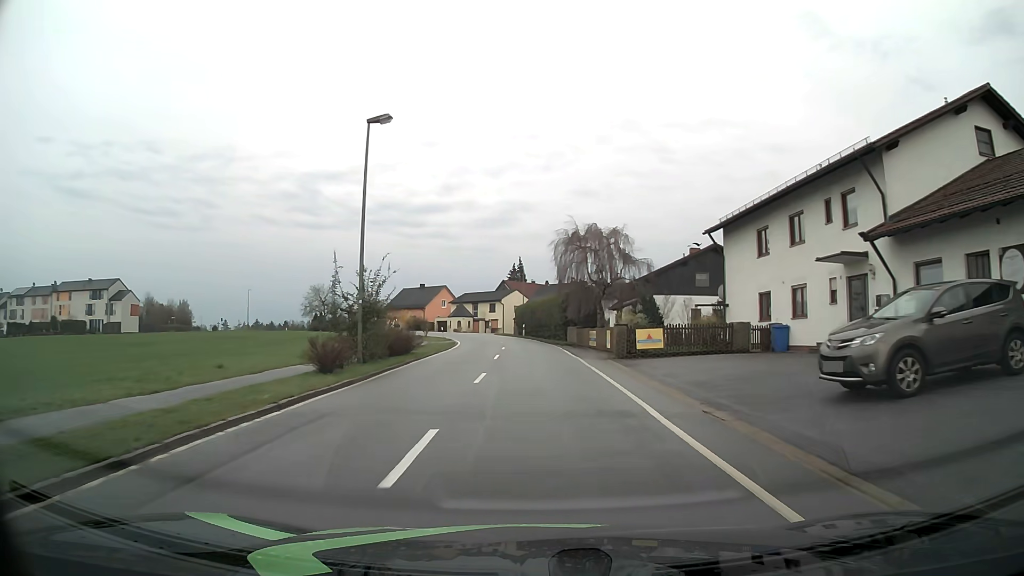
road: tertiary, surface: asphalt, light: Day
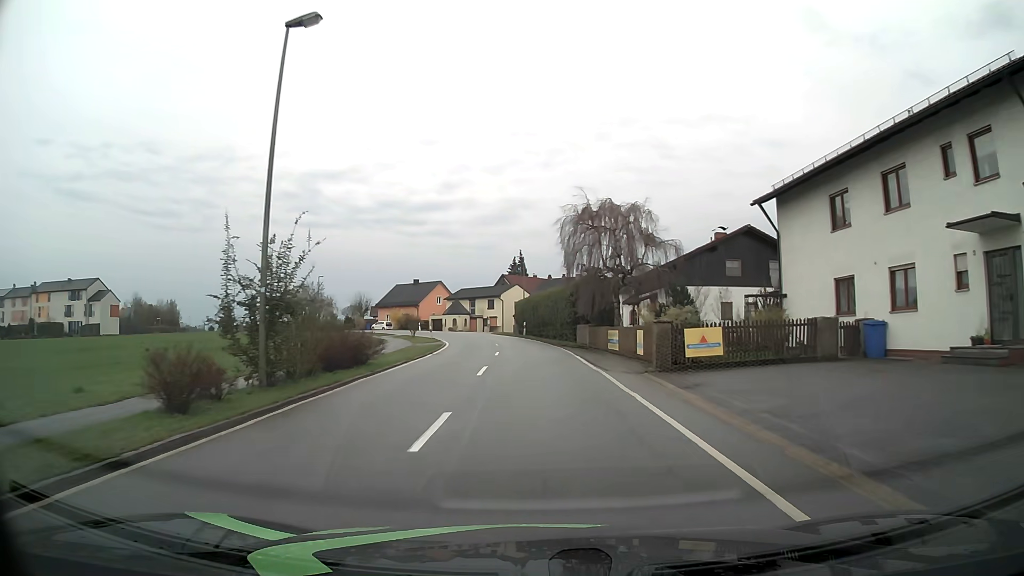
(0.0, +7.7) m; 0°
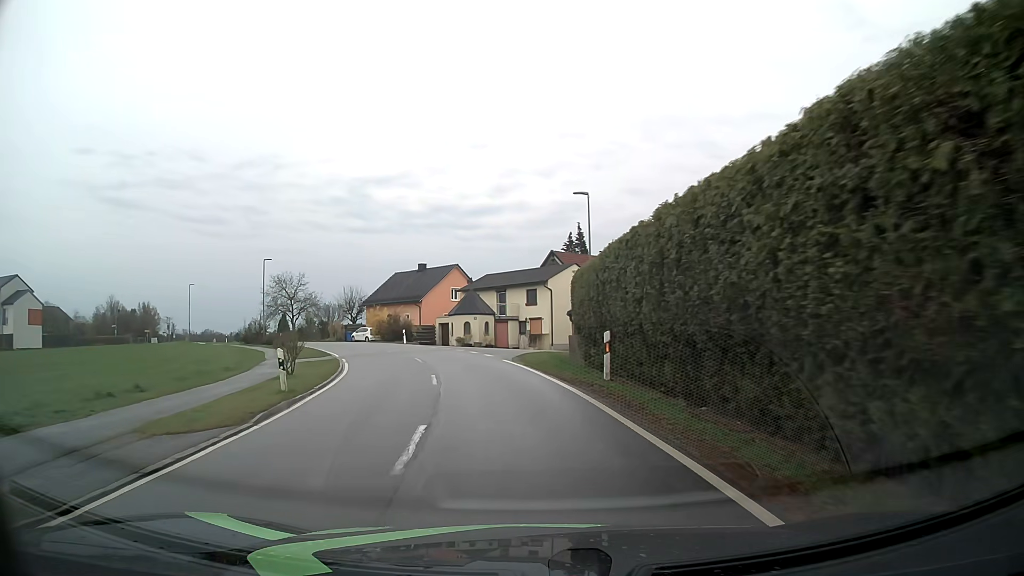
(-0.8, +36.7) m; -4°
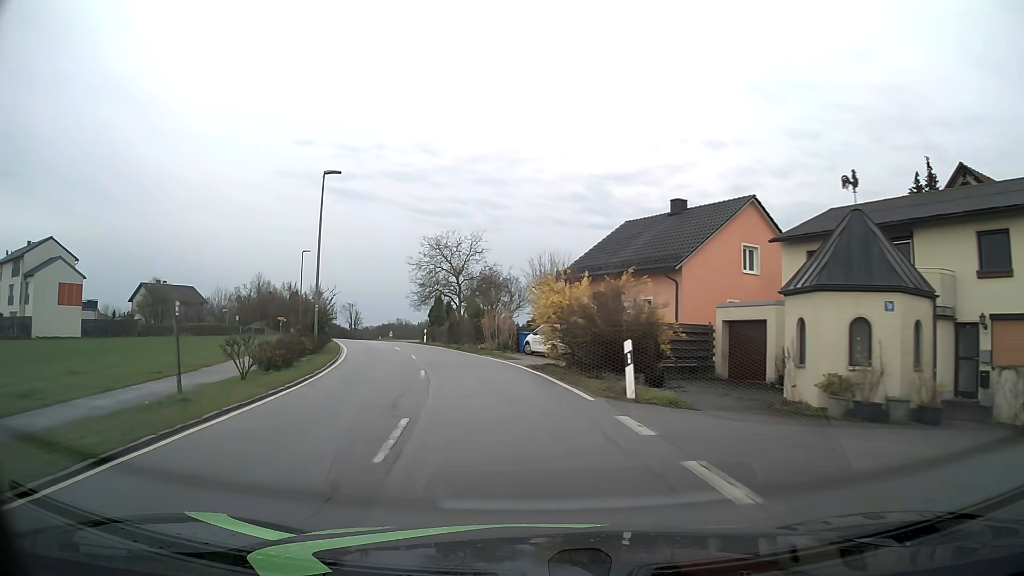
(-6.4, +35.8) m; -21°
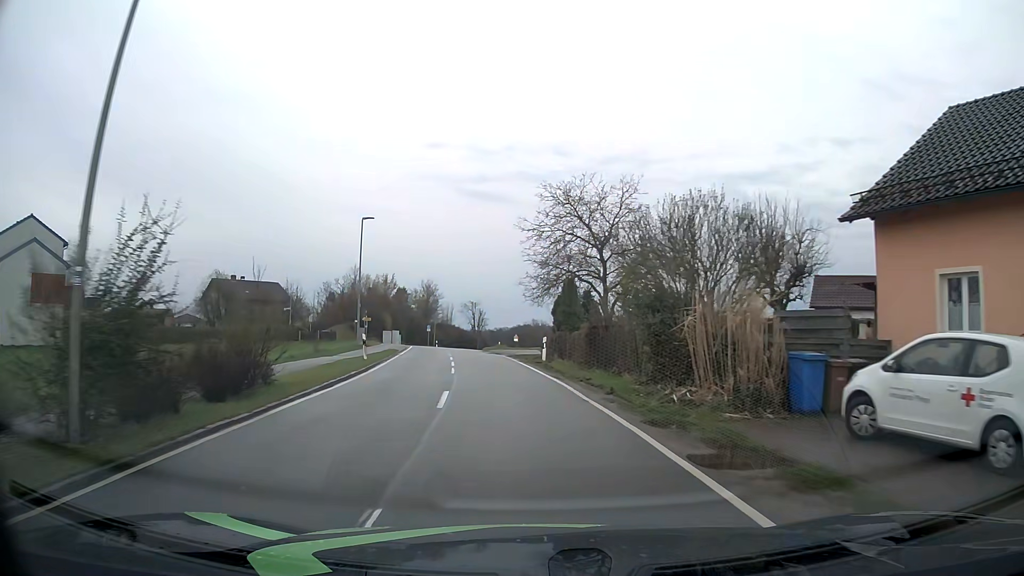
(-2.4, +22.4) m; -12°
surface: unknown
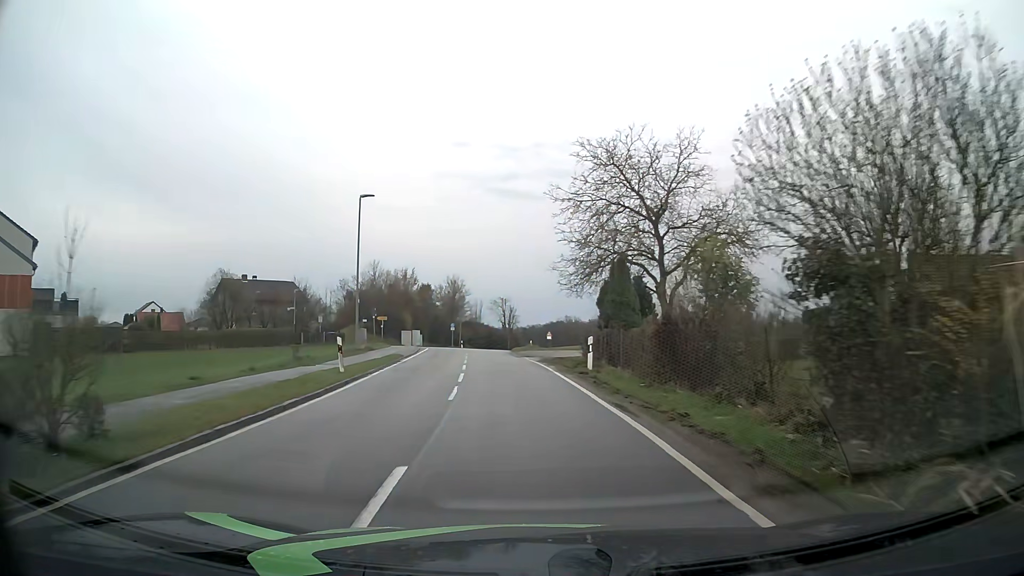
(-0.2, +7.8) m; -3°
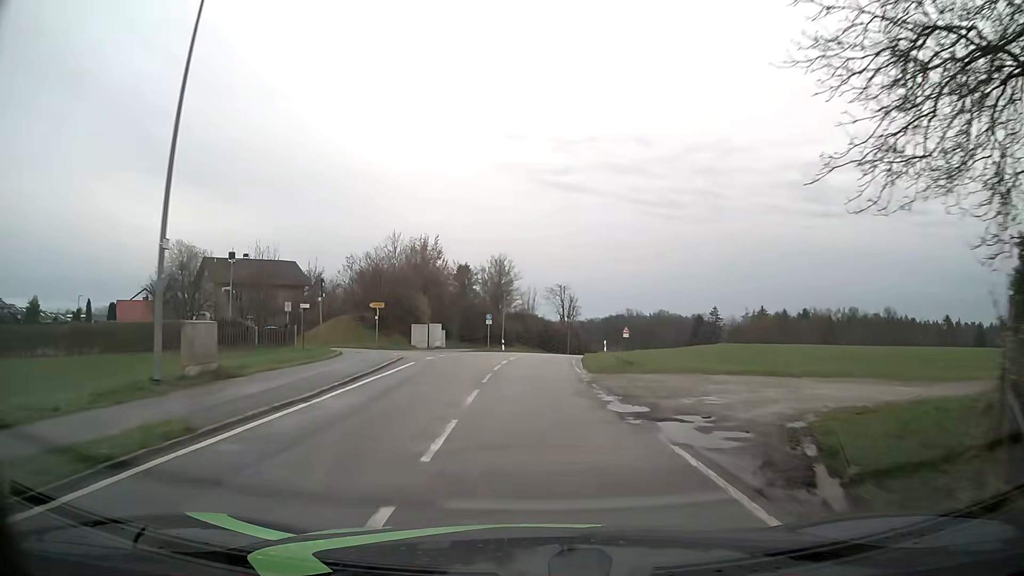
(-1.4, +23.9) m; -5°
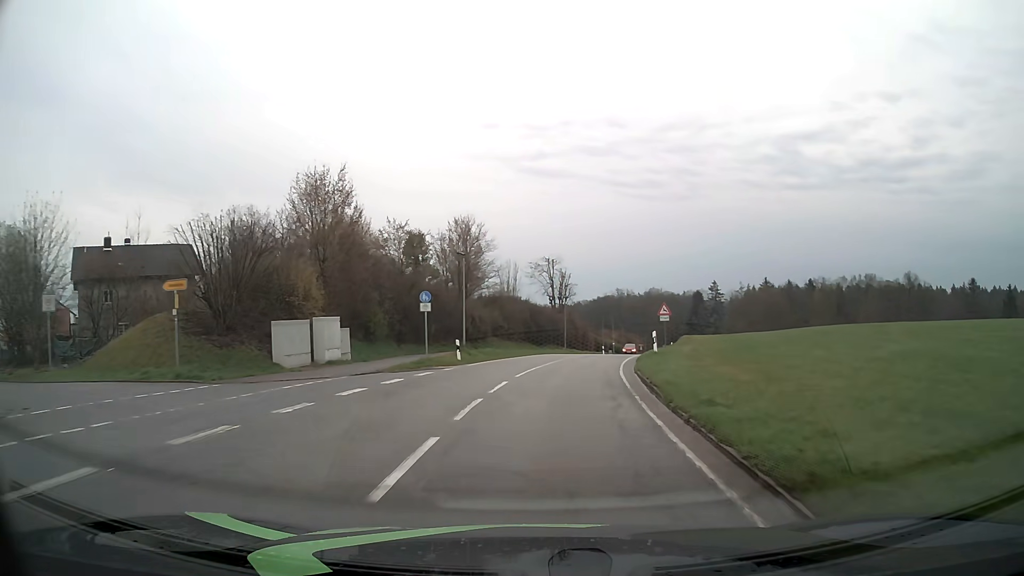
(+0.1, +24.3) m; +1°
(0, +10) (+1, +20) (+3, +30) (+5, +40) (+7, +49) (+9, +59) (+11, +69) (+13, +79) (+16, +88) (+18, +98) m
